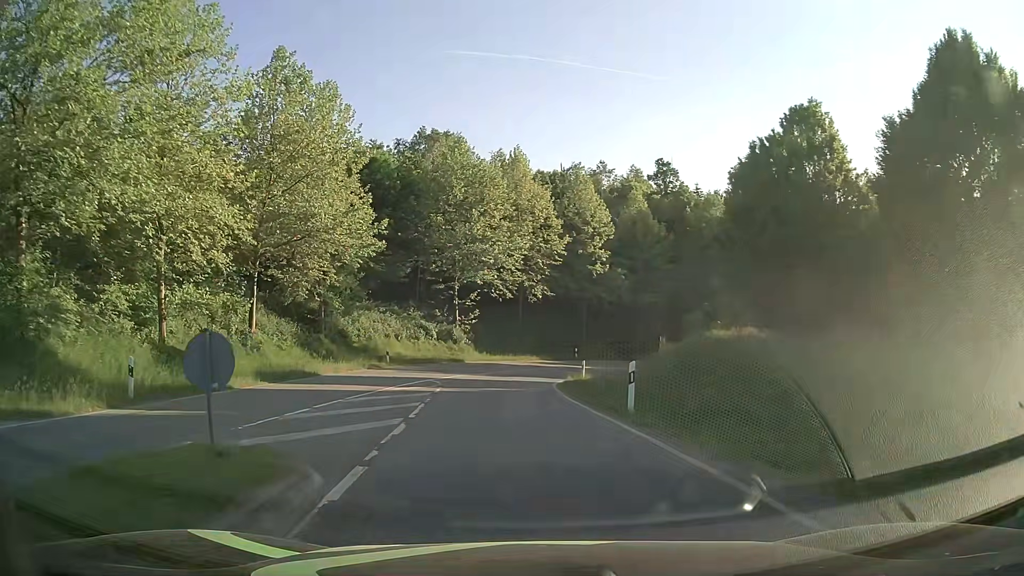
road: primary_link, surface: asphalt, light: Day
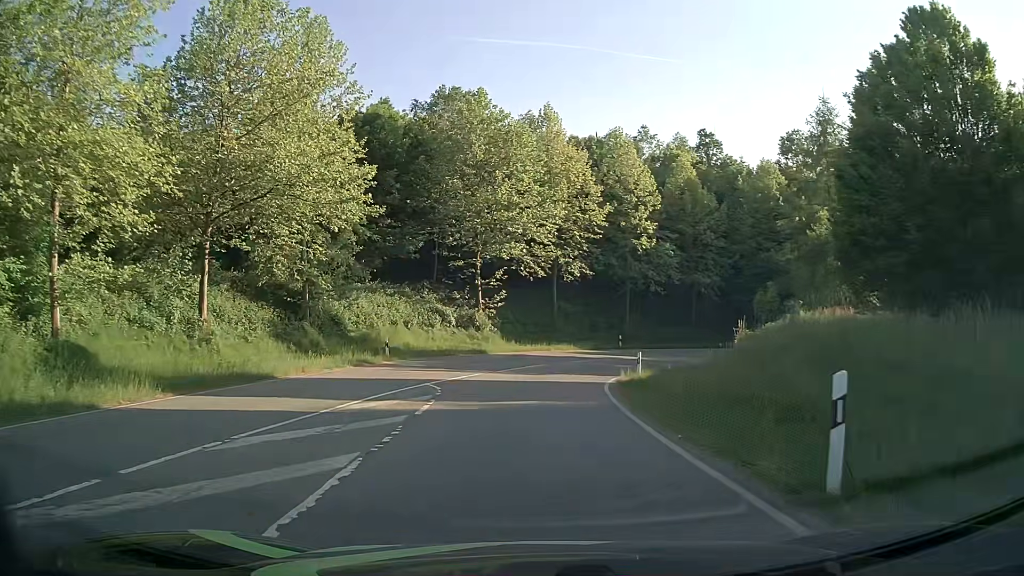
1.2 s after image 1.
(-0.3, +8.5) m; -3°
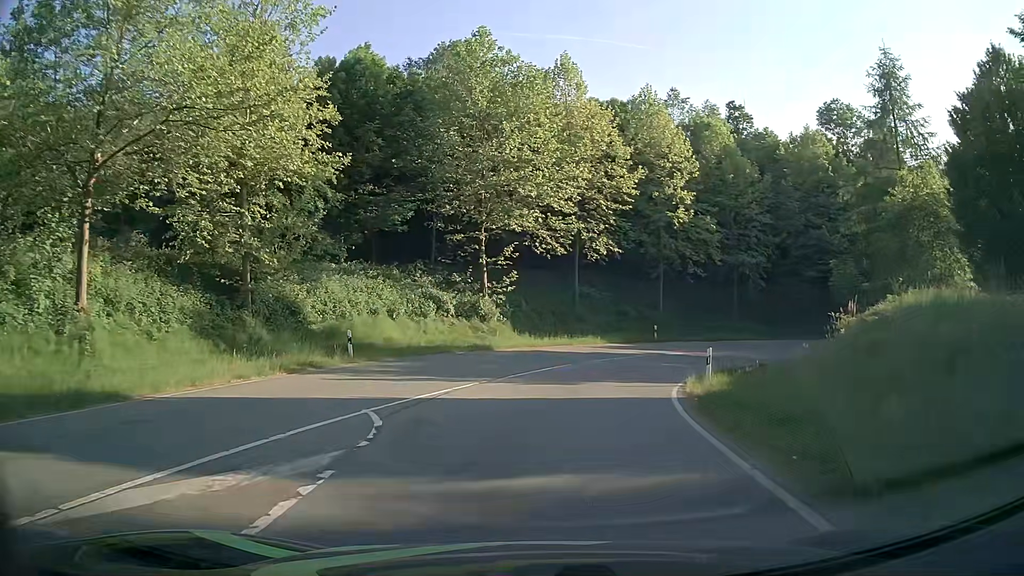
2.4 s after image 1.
(-0.2, +8.8) m; -1°
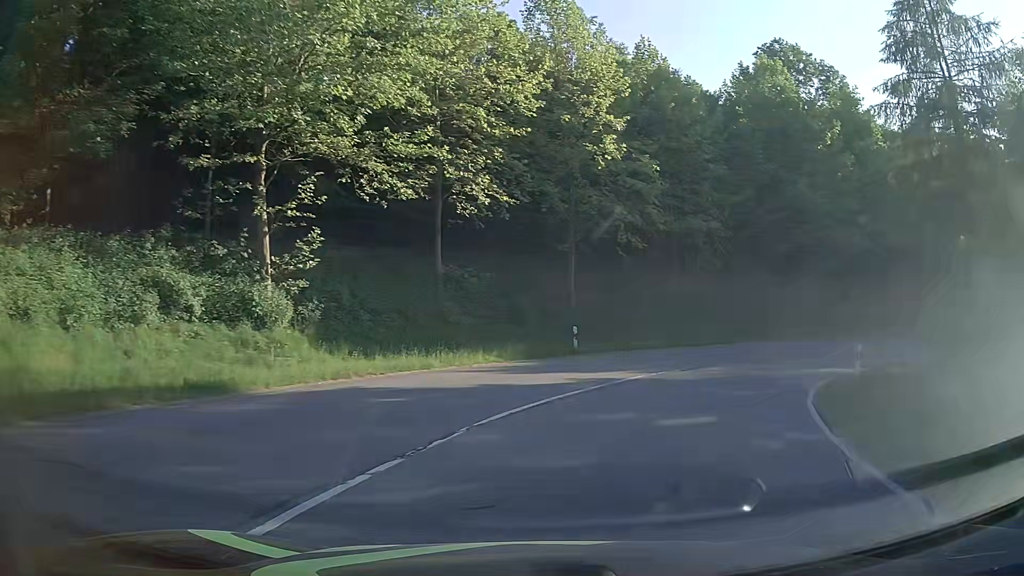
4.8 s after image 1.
(+1.0, +17.8) m; +11°
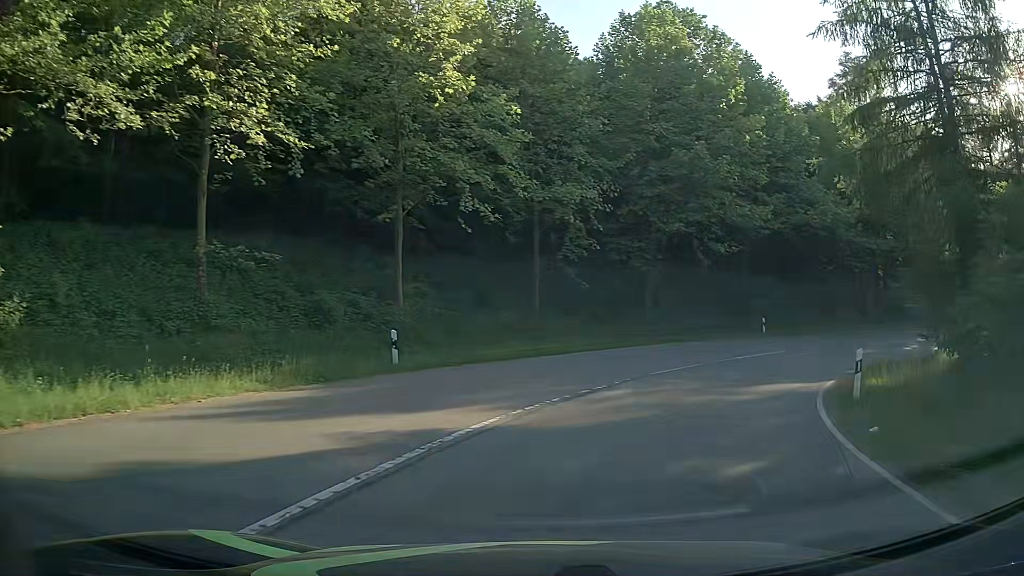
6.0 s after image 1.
(+0.9, +8.5) m; +12°
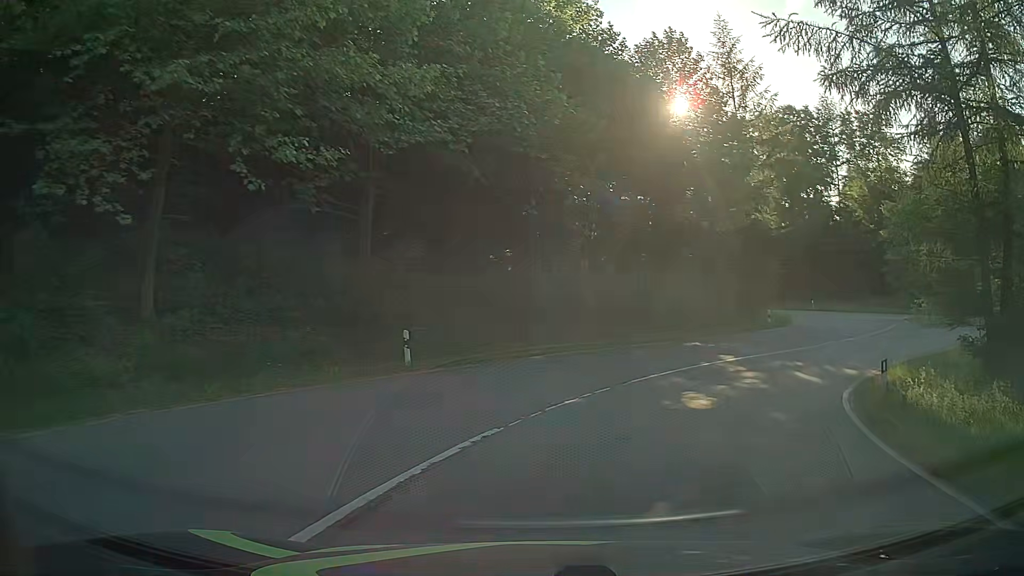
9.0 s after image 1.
(+5.7, +20.1) m; +31°
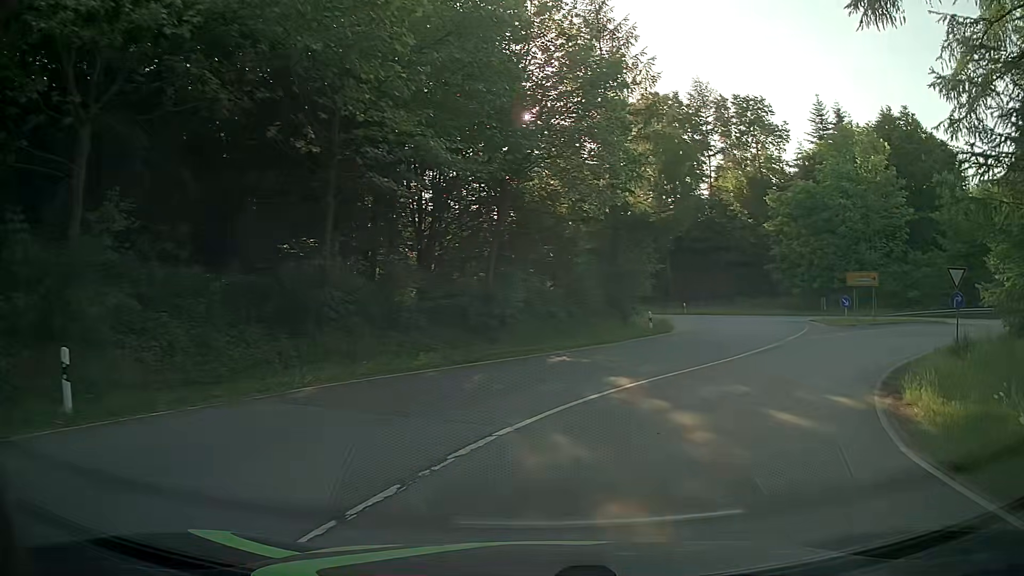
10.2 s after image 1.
(+1.1, +8.4) m; +14°
